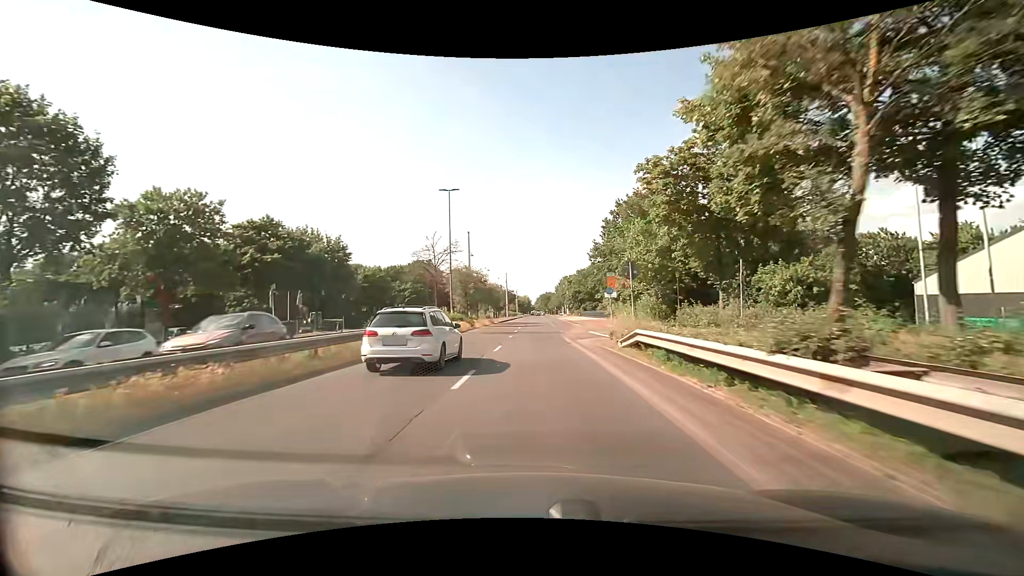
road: primary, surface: asphalt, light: Day
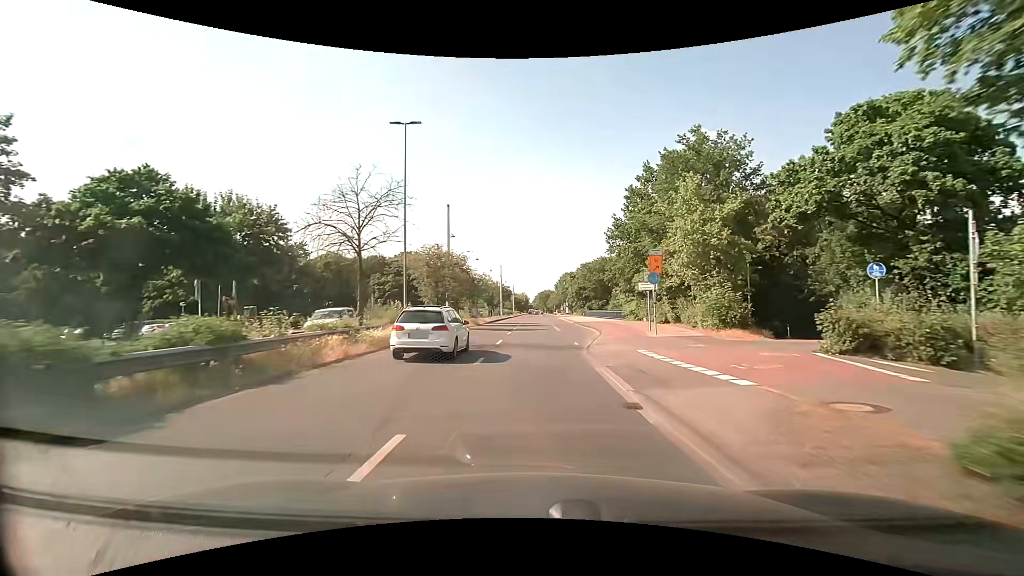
(-0.2, +15.2) m; -1°
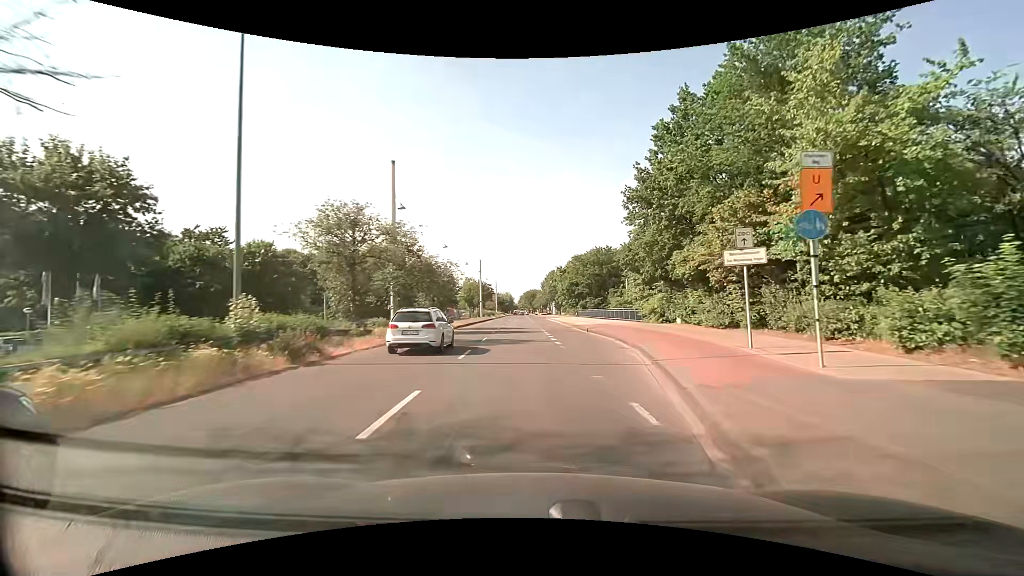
(+0.2, +15.1) m; +2°
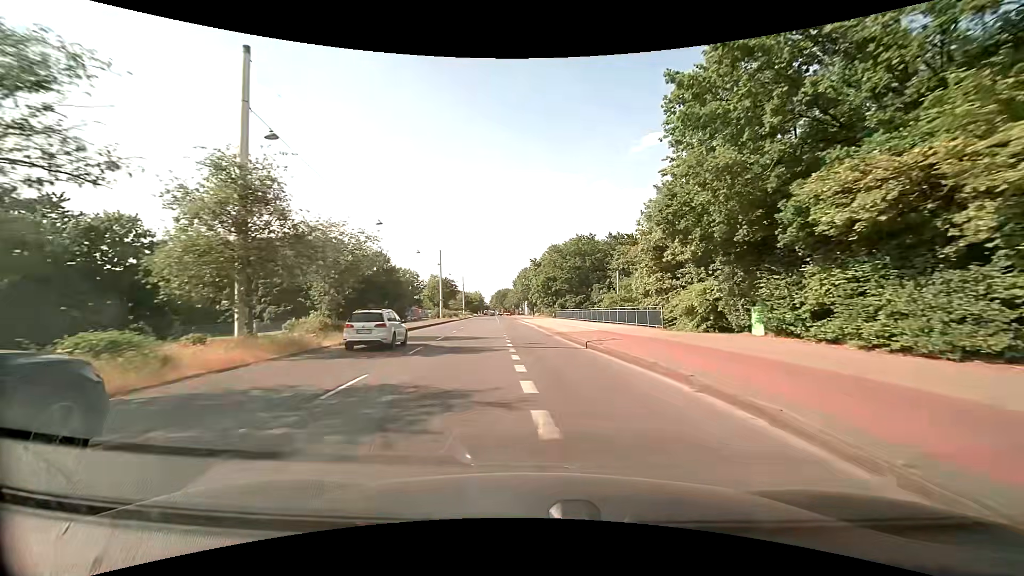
(+0.5, +15.1) m; +3°
(0, +10) (0, +20) (-1, +30) (-1, +40) (-2, +50) (-3, +60) (-3, +70) (-4, +80) (-5, +90) (-6, +100) m
